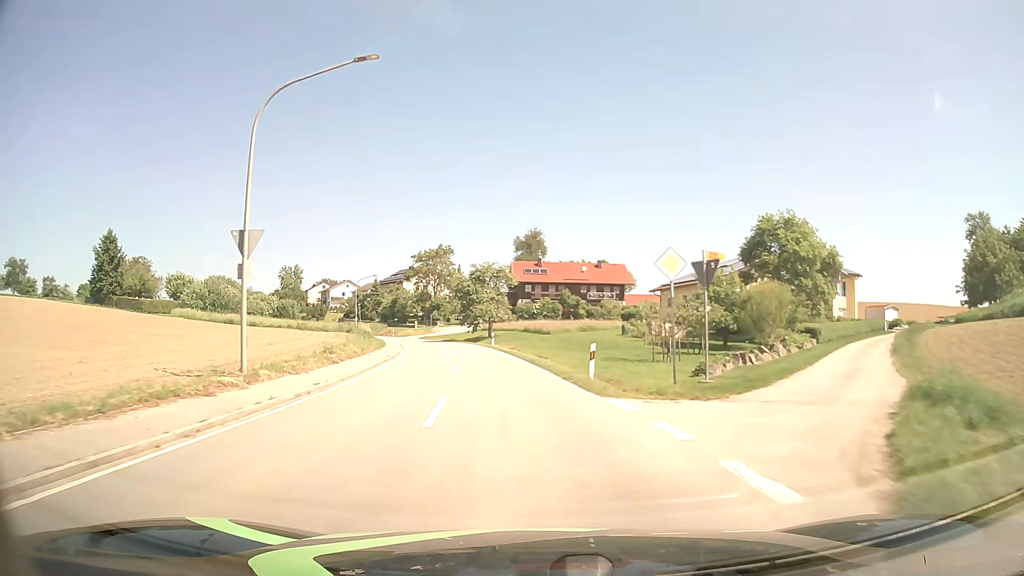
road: tertiary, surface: asphalt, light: Day
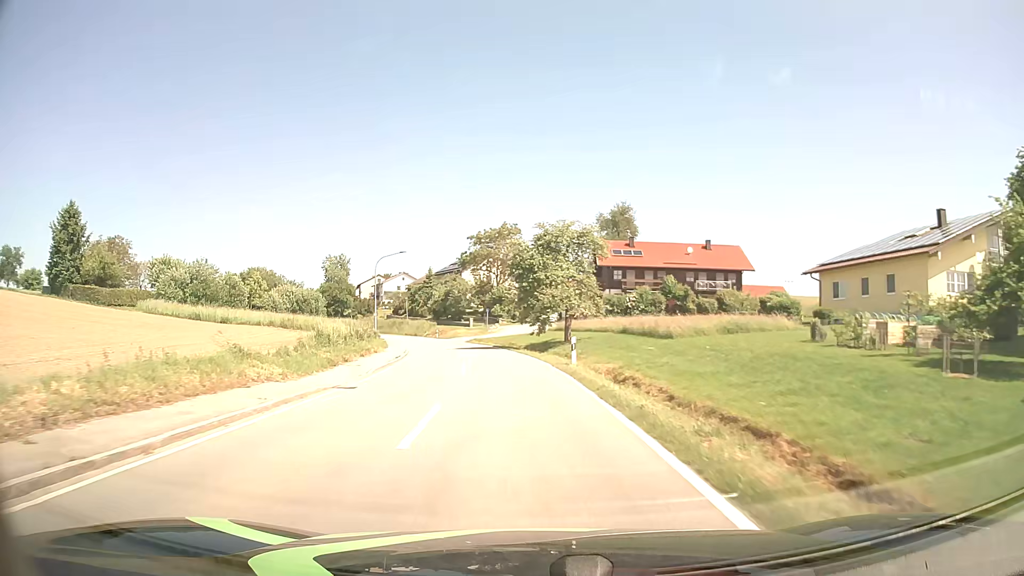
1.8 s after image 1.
(-1.5, +25.7) m; -6°
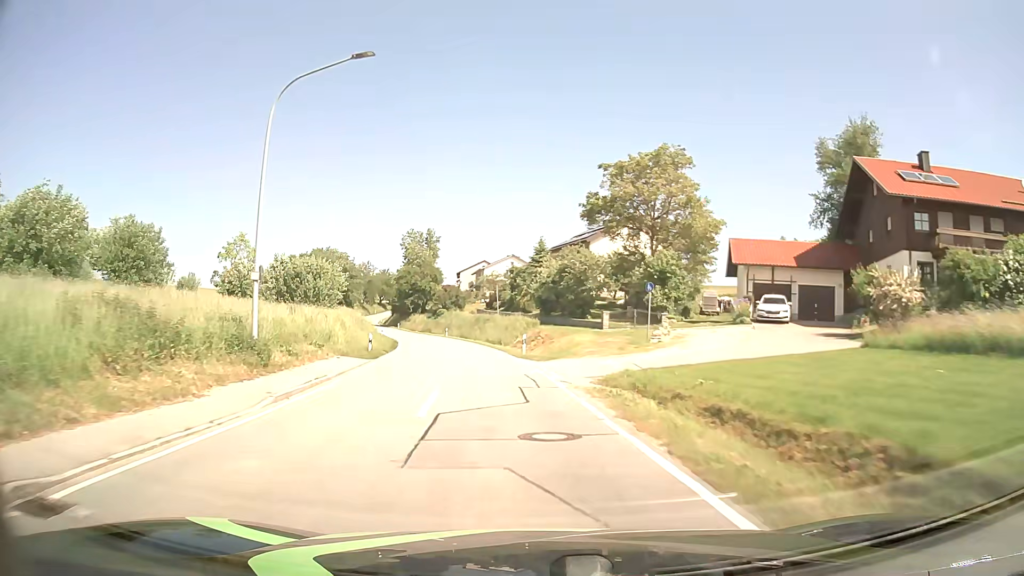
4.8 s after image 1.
(-4.1, +44.8) m; -11°
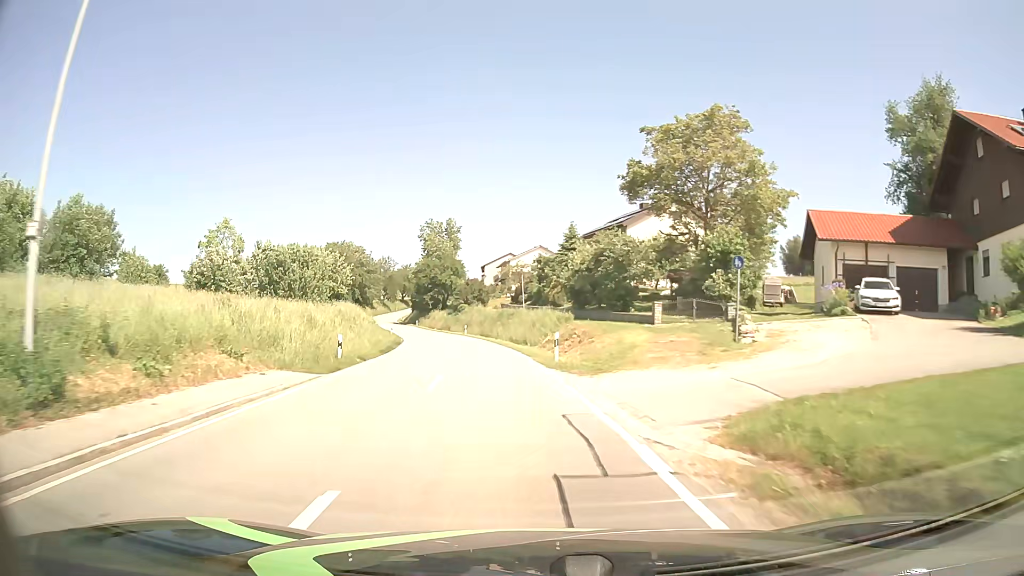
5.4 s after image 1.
(-0.1, +9.2) m; -2°
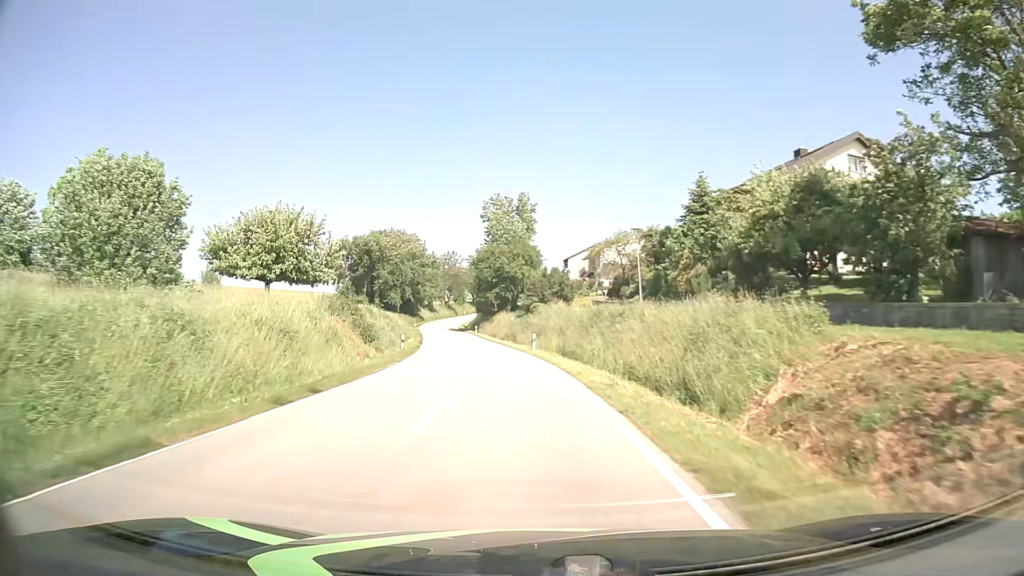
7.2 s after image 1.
(-1.9, +28.1) m; -8°
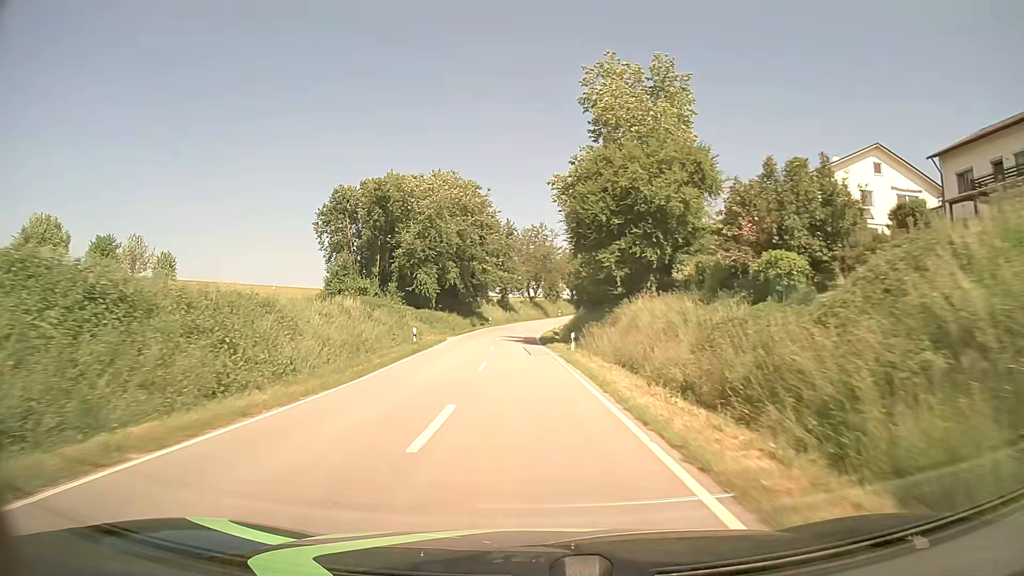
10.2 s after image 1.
(-3.4, +48.9) m; -8°
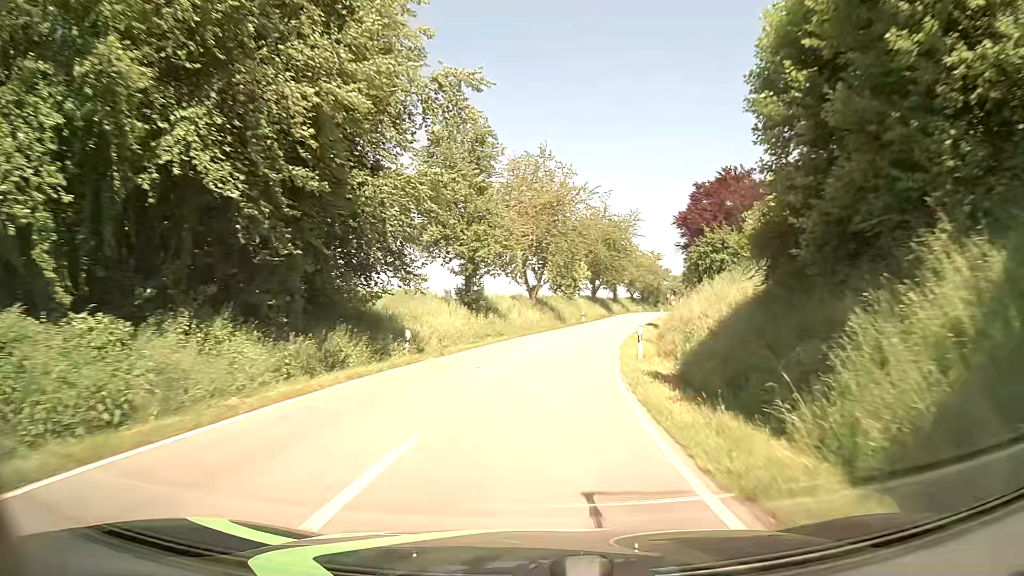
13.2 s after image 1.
(-1.0, +51.2) m; +1°
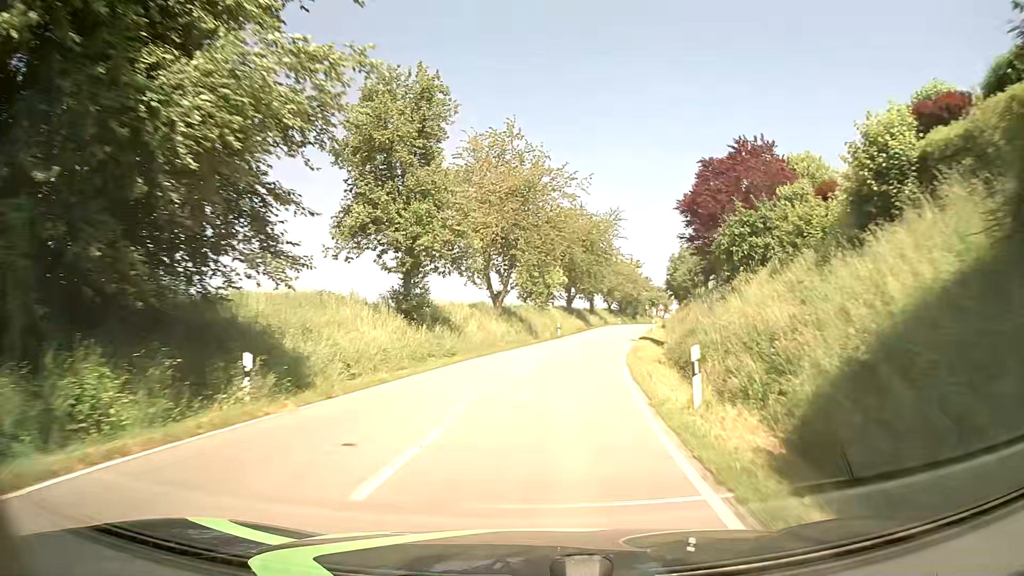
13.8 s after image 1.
(+0.2, +10.3) m; +2°
(0, +10) (+1, +20) (+3, +30) (+5, +40) (+7, +49) (+9, +59) (+12, +69) (+14, +79) (+17, +88) (+20, +98) m
